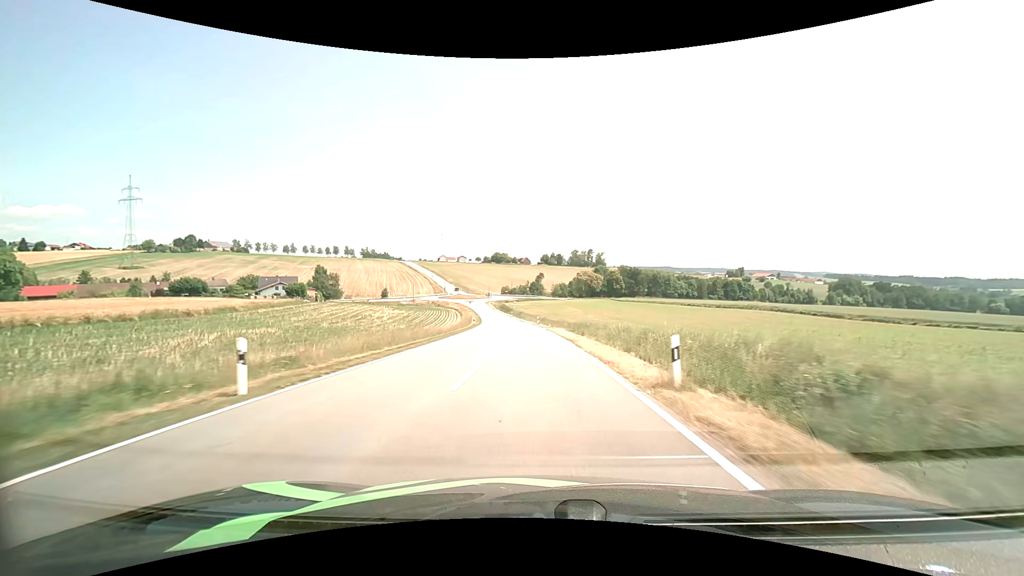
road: tertiary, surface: asphalt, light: Day
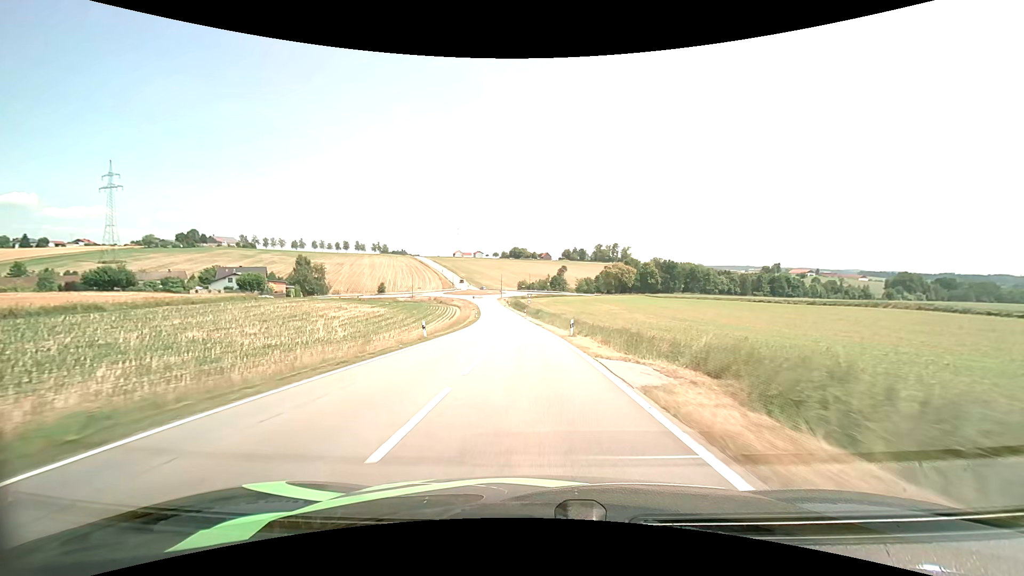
(-0.7, +34.8) m; -2°
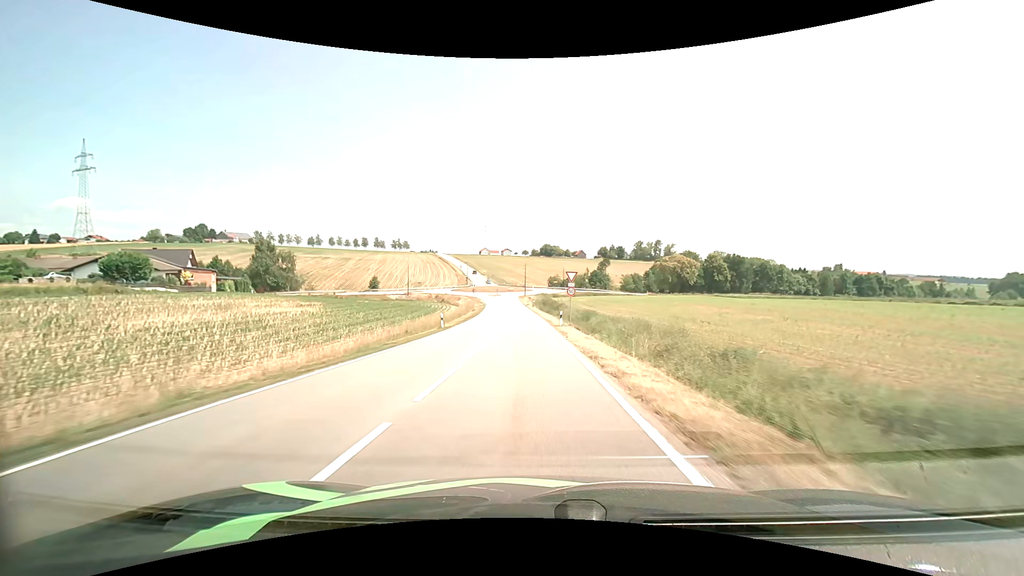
(-1.5, +46.1) m; -4°
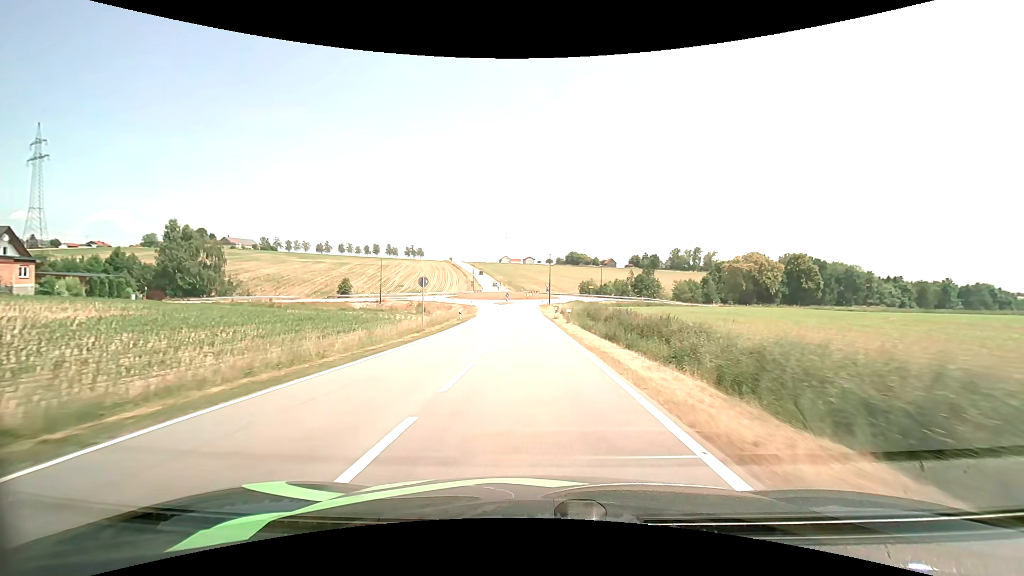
(-1.2, +42.6) m; -3°
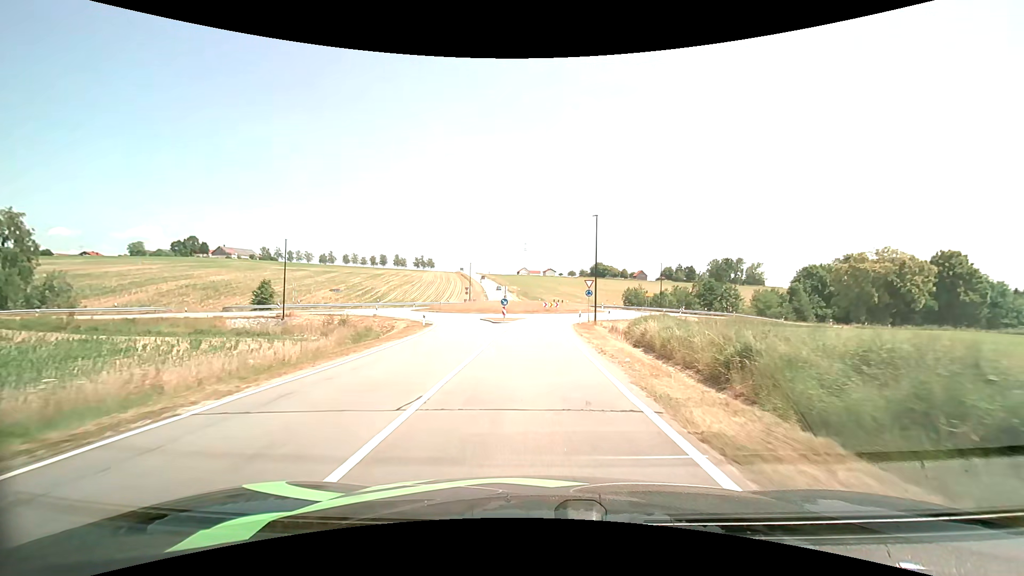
(-0.7, +42.4) m; -2°
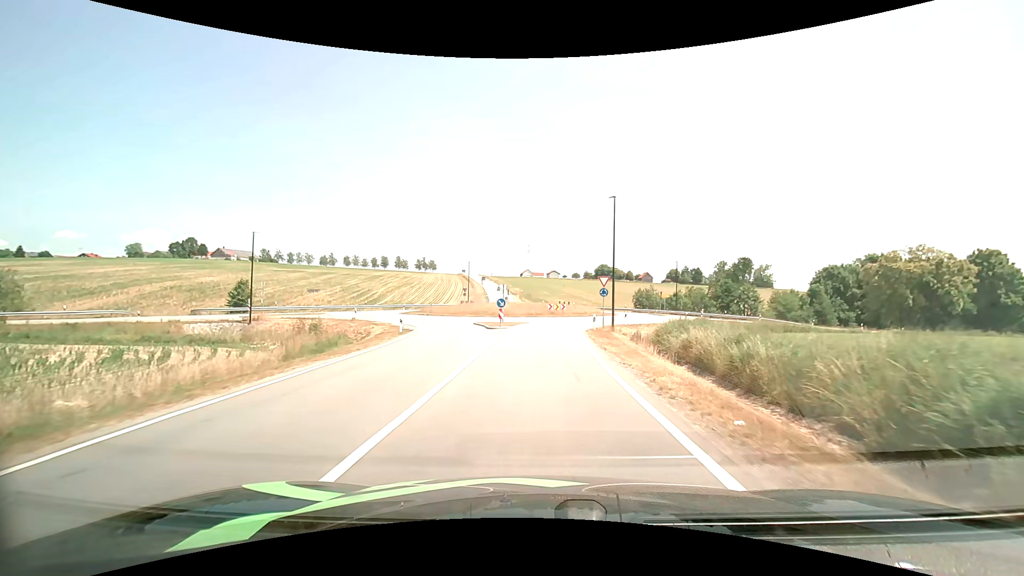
(0.0, +6.8) m; 0°
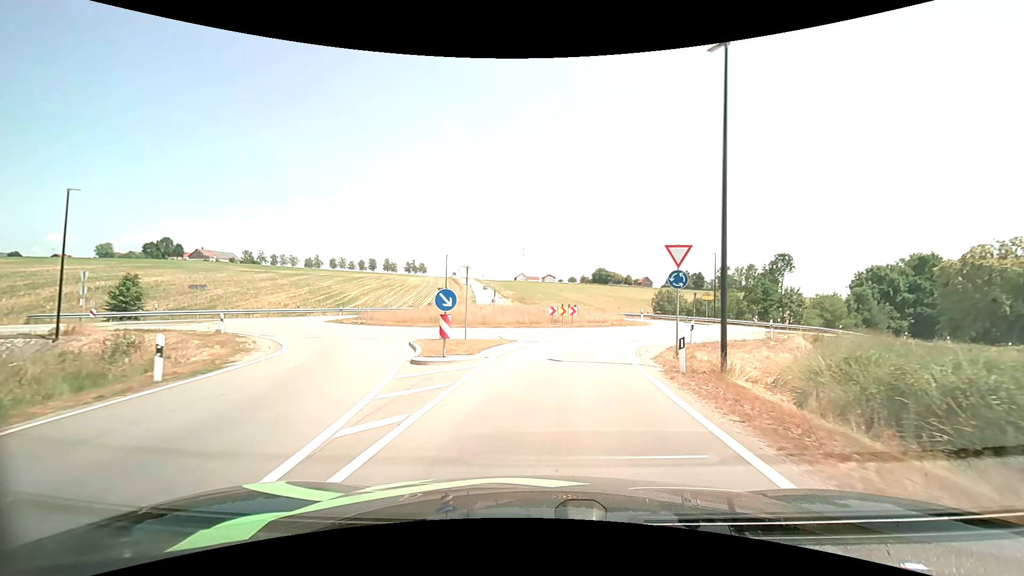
(-0.1, +18.0) m; 0°
